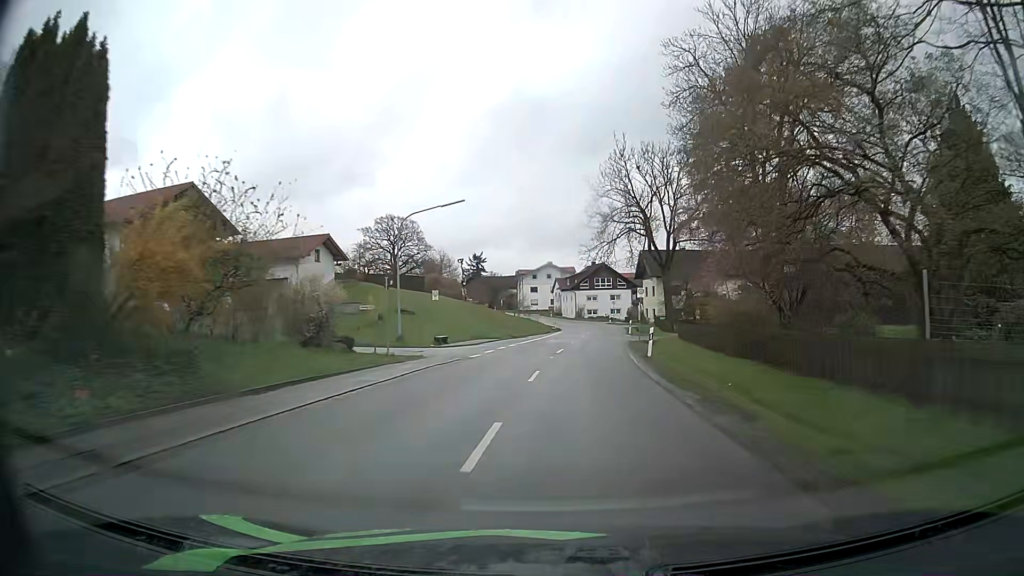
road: secondary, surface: asphalt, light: Day
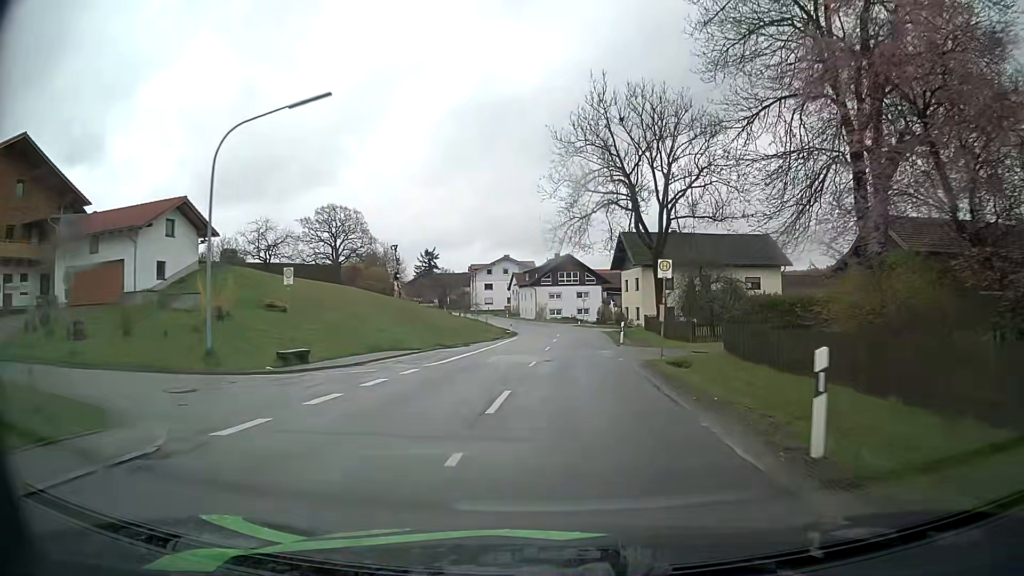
(+0.5, +17.7) m; +3°
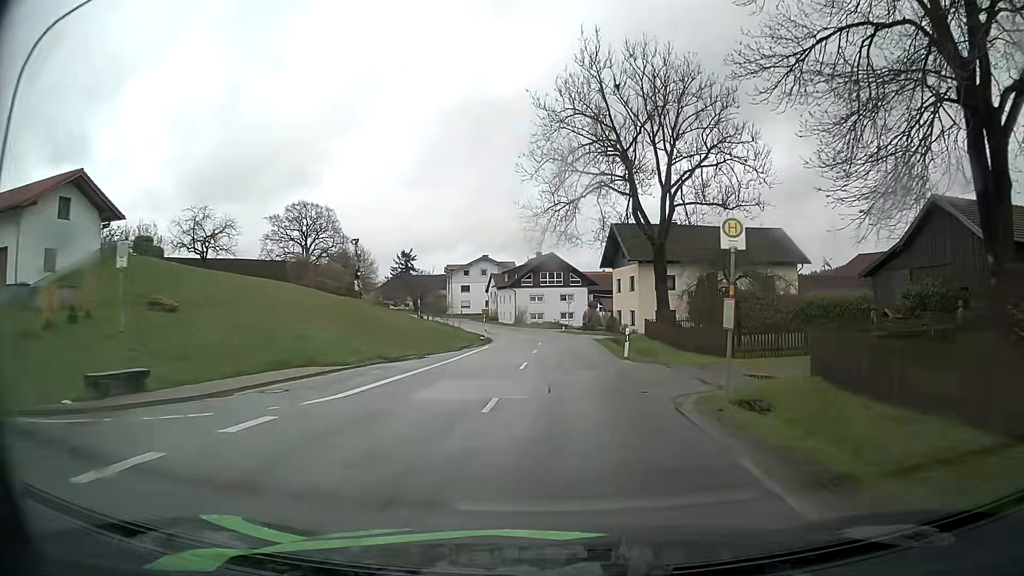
(+0.1, +8.8) m; +1°
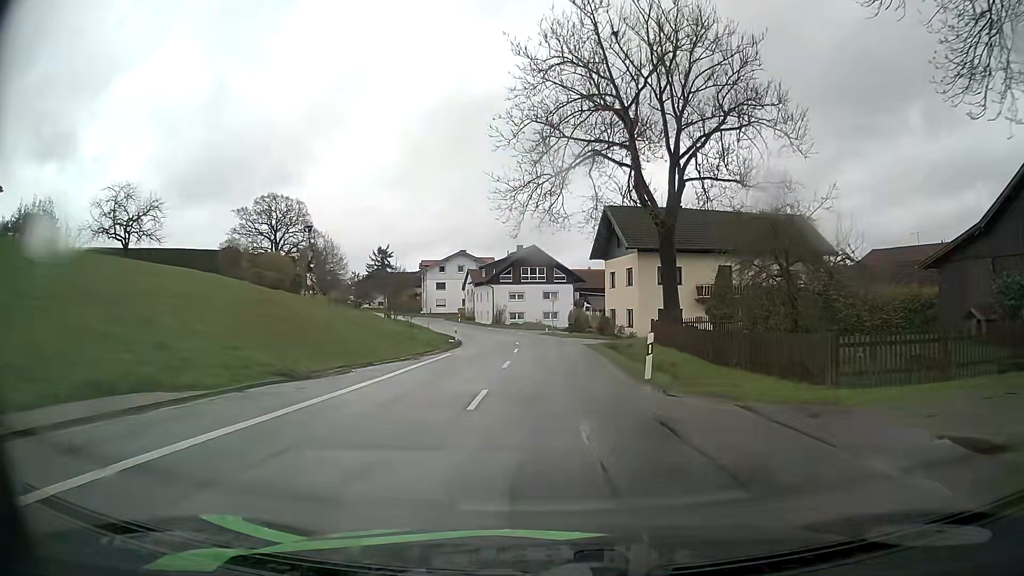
(+0.2, +8.7) m; +2°
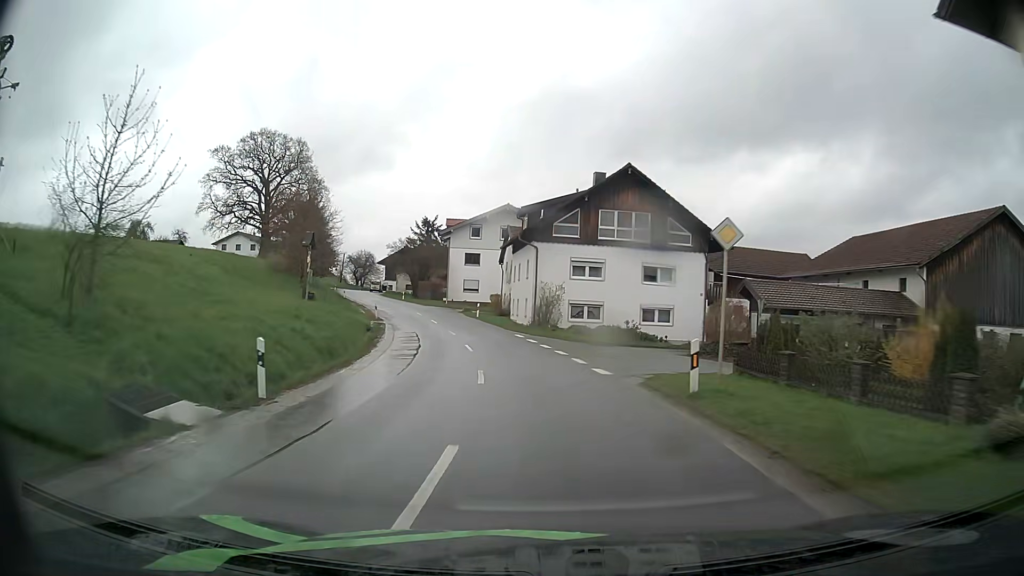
(-0.9, +42.3) m; -7°
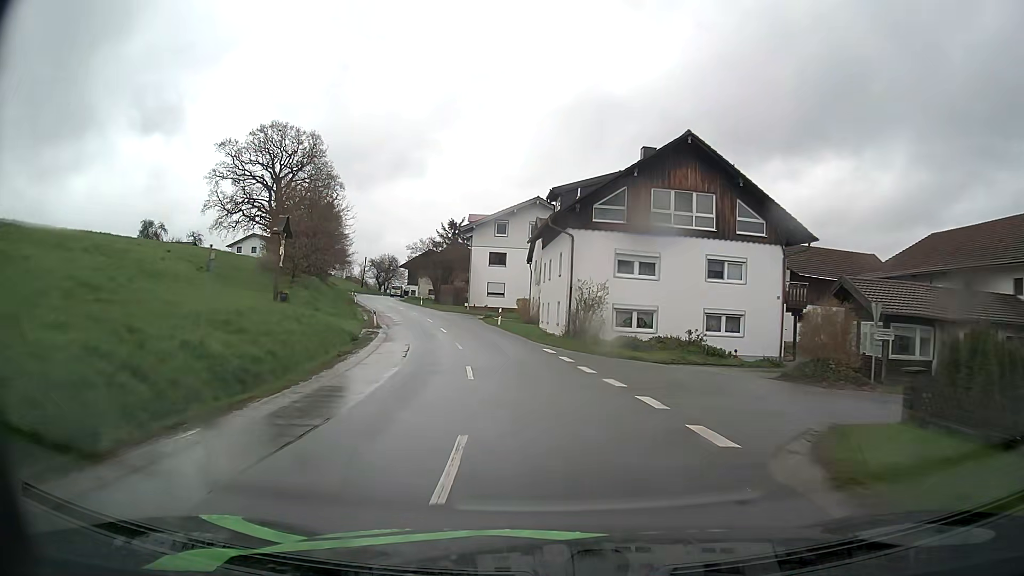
(-0.2, +8.3) m; -3°
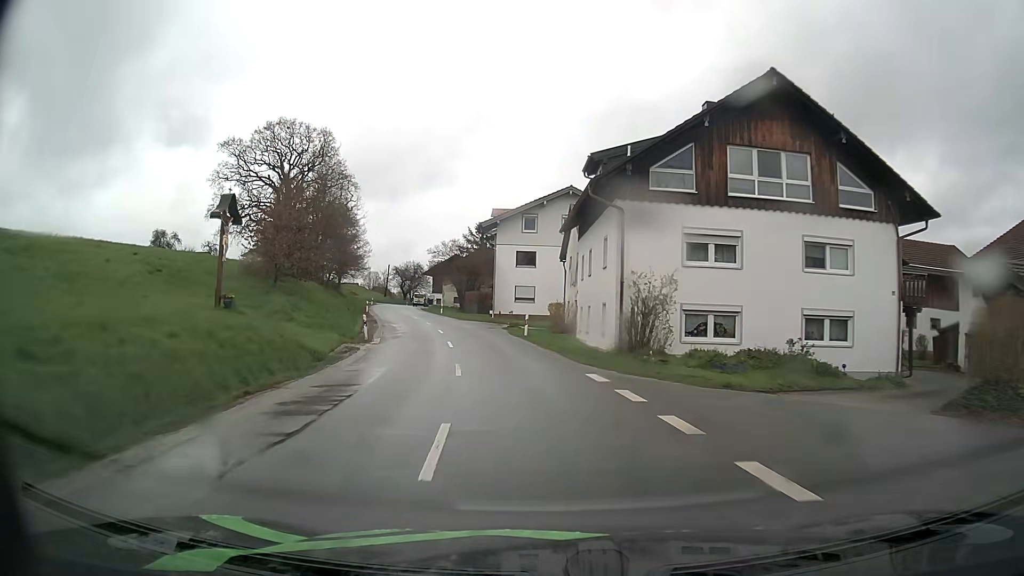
(-0.1, +8.3) m; -3°
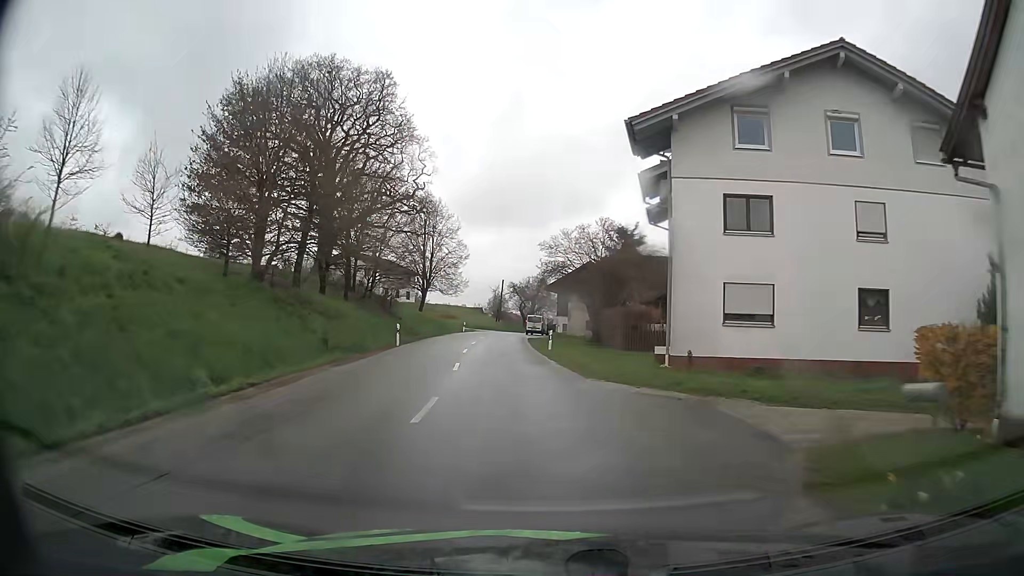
(-3.3, +32.7) m; -12°
(0, +10) (-1, +20) (-2, +30) (-3, +40) (-3, +50) (-4, +60) (-4, +70) (-3, +80) (-1, +90) (+2, +99) m
